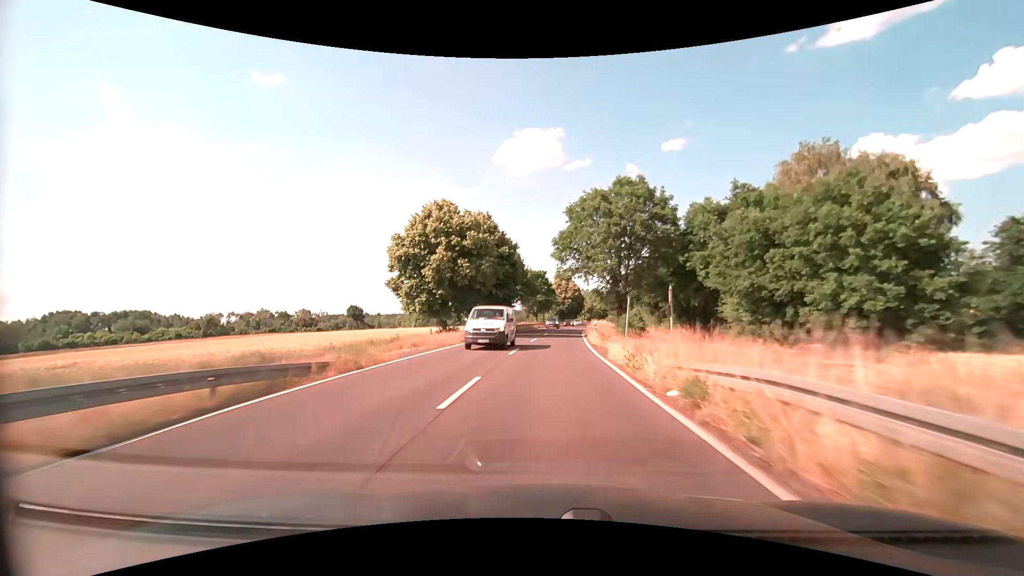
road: primary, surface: asphalt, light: Day
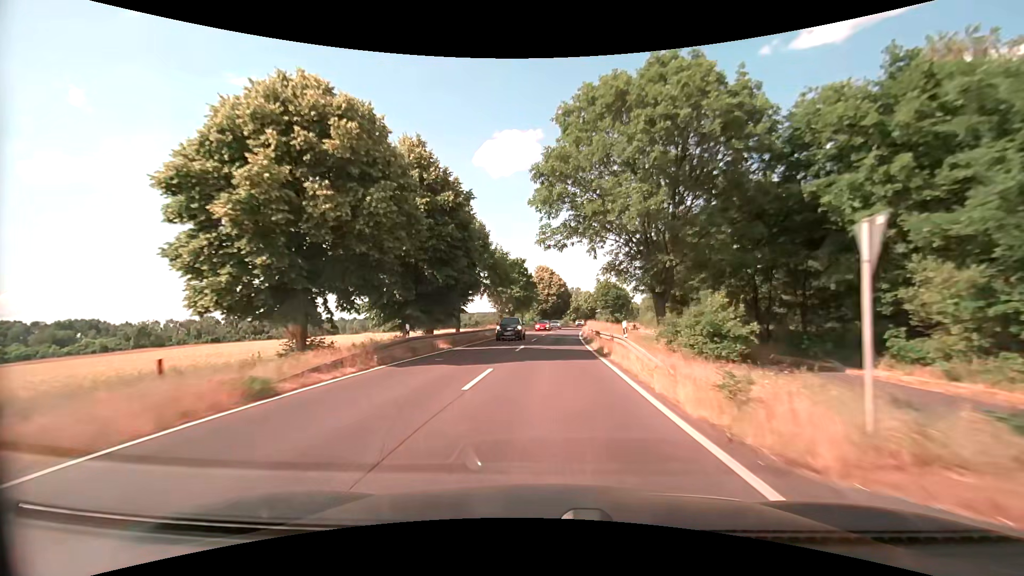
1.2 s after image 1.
(+0.4, +21.5) m; +2°
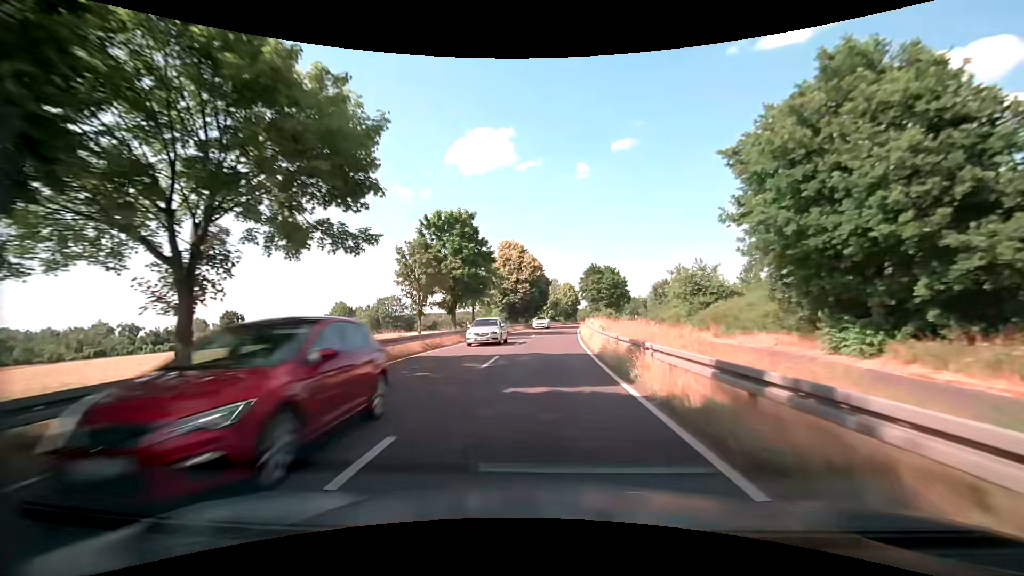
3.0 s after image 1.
(+0.8, +32.2) m; +3°
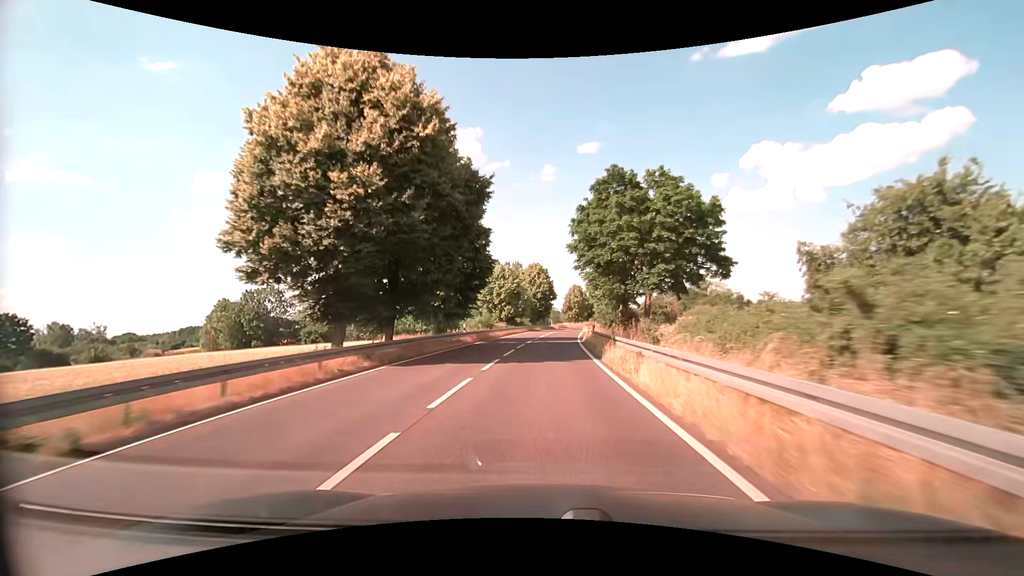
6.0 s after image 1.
(+2.0, +53.8) m; +4°
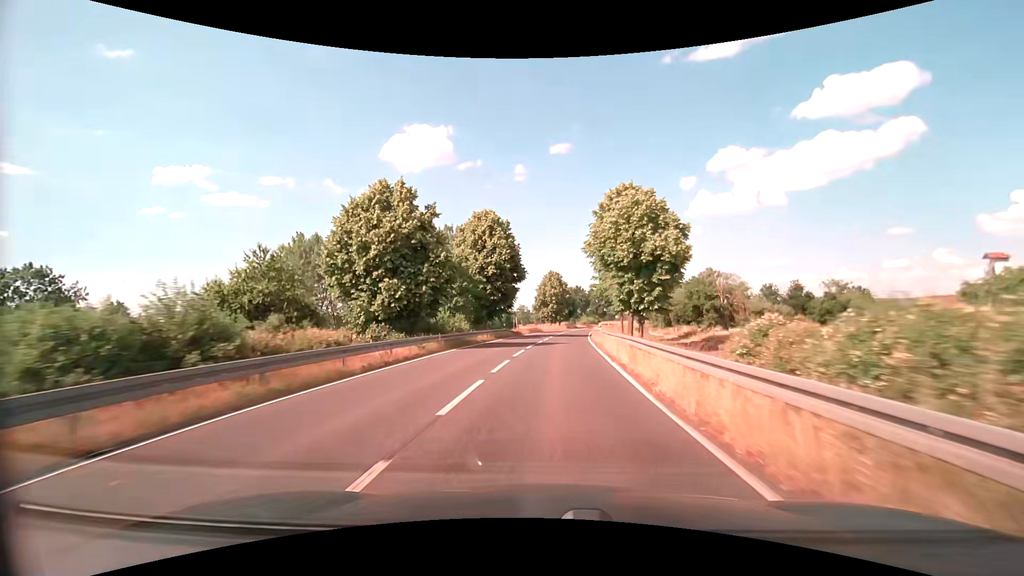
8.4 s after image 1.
(+1.3, +43.2) m; +3°
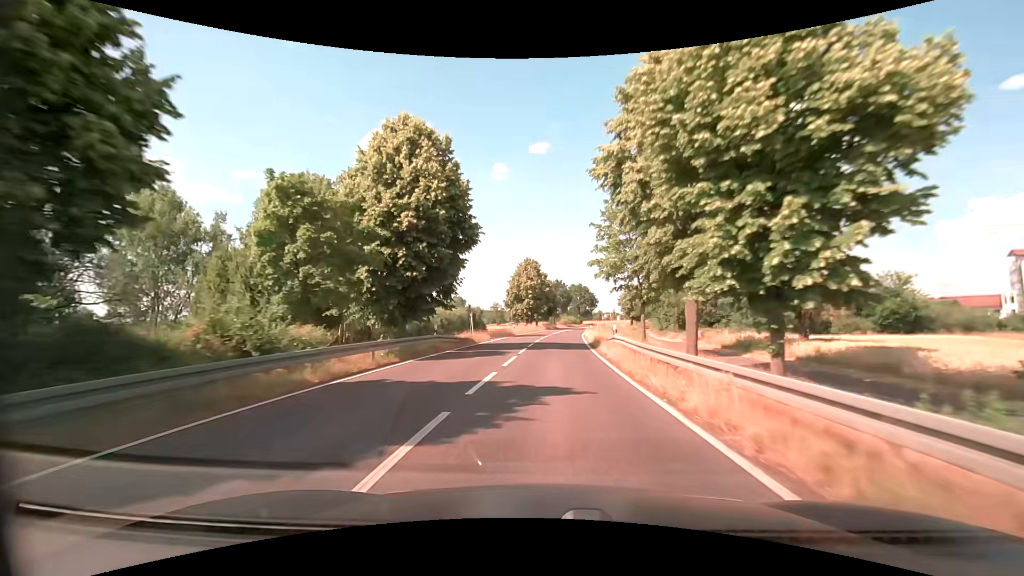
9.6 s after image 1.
(+0.4, +21.6) m; +3°
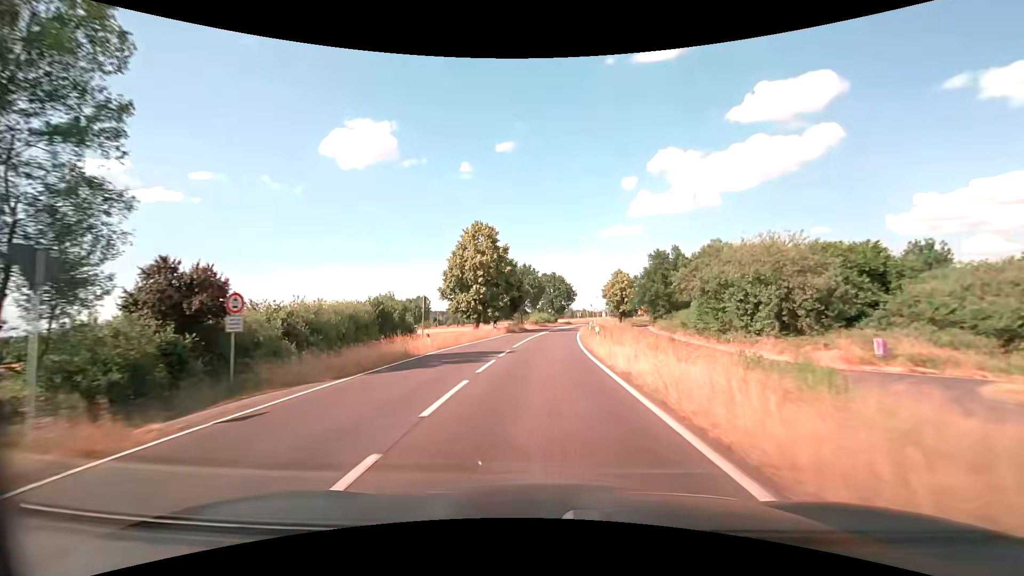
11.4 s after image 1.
(+0.9, +32.4) m; +3°
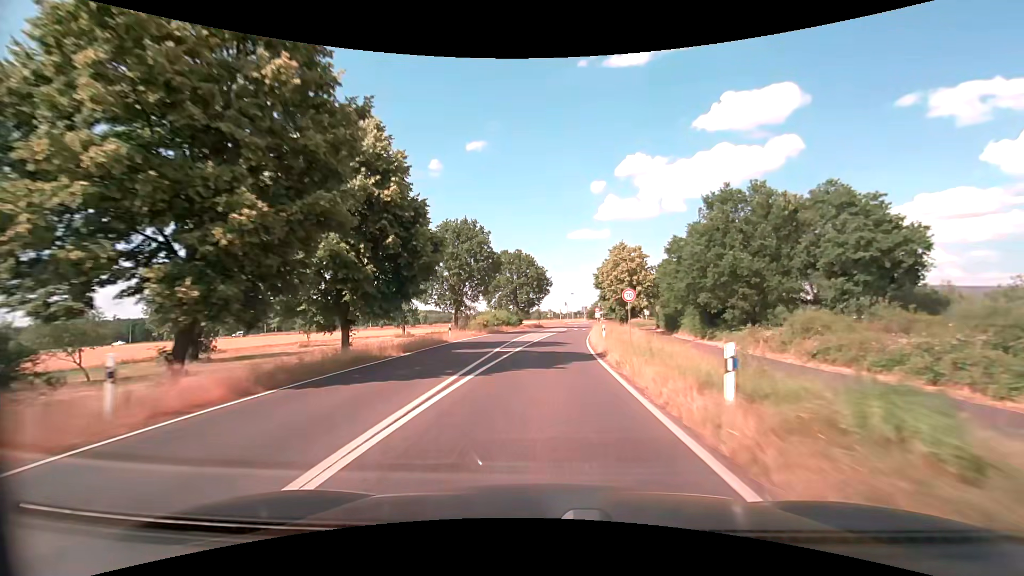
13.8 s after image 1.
(+1.5, +43.2) m; +4°
(0, +10) (0, +20) (+1, +30) (+2, +40) (+3, +50) (+4, +60) (+5, +70) (+6, +80) (+8, +90) (+9, +99) m
